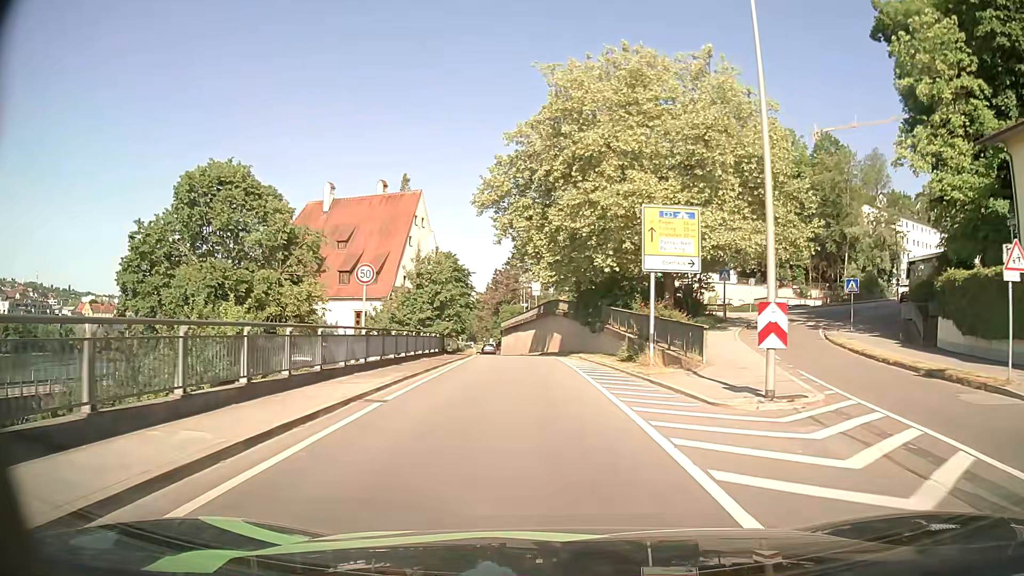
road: primary_link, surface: asphalt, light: Day
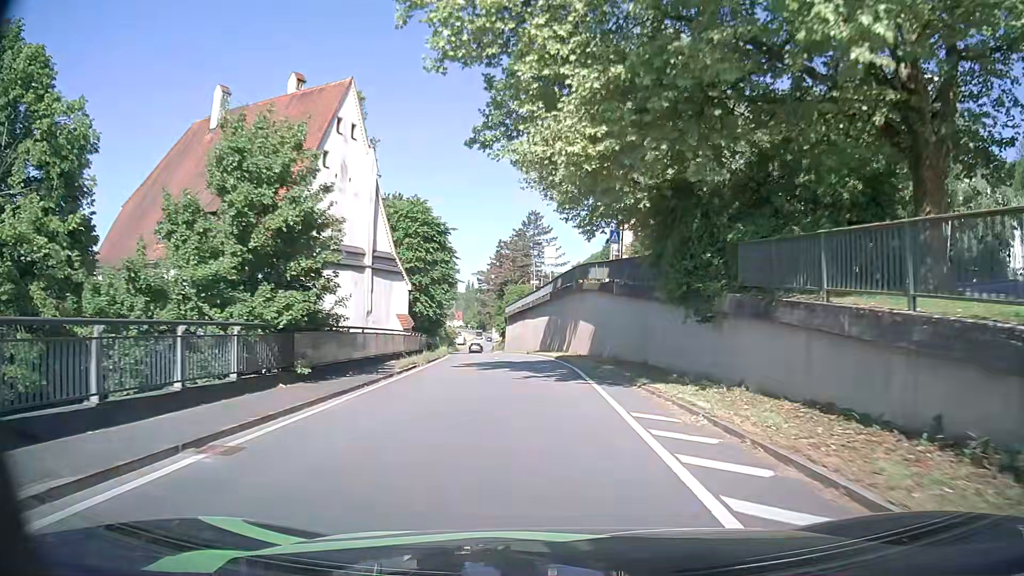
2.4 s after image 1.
(-0.2, +26.4) m; -1°
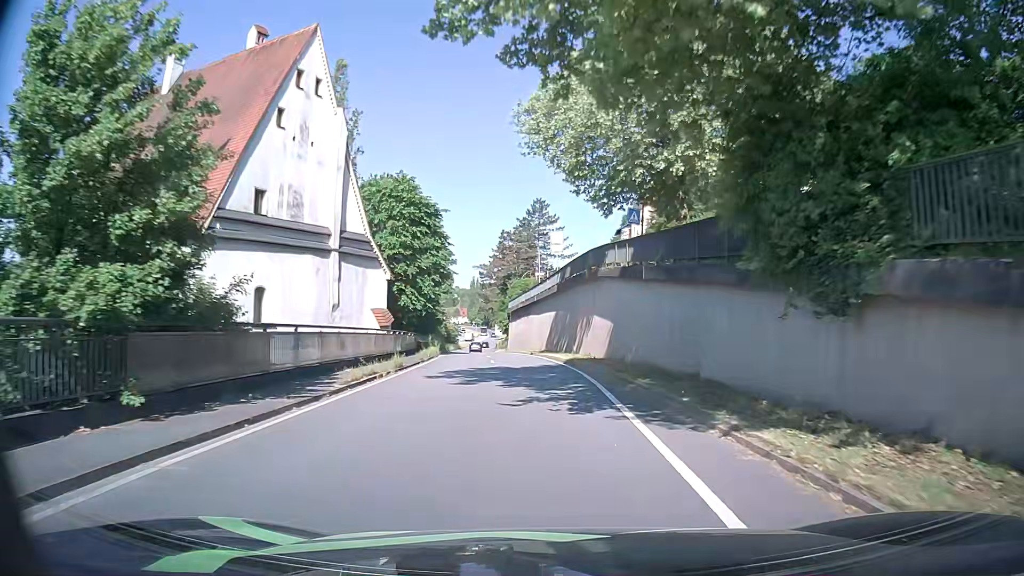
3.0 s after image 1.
(0.0, +6.7) m; -1°
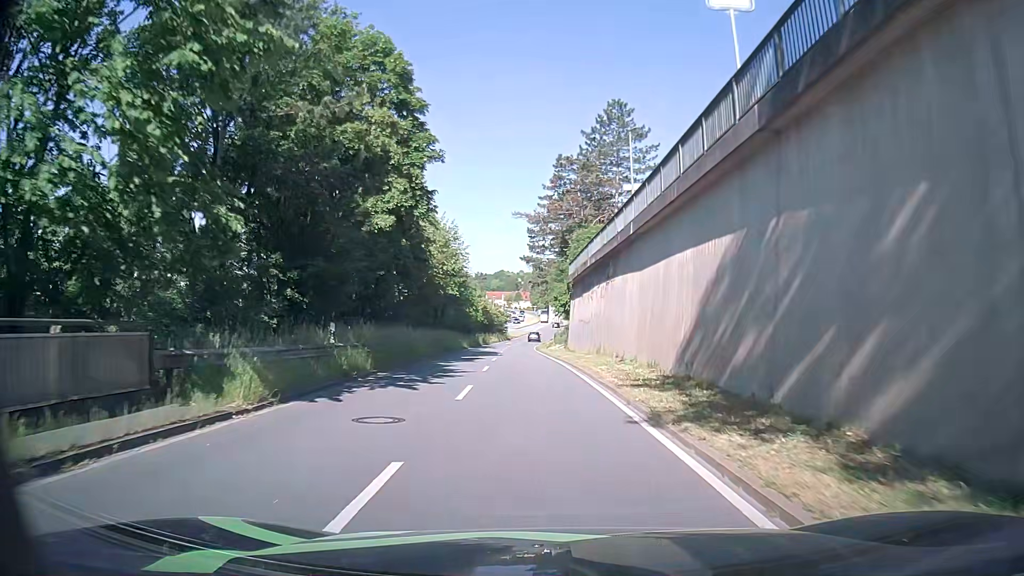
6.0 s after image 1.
(-1.2, +35.3) m; -5°
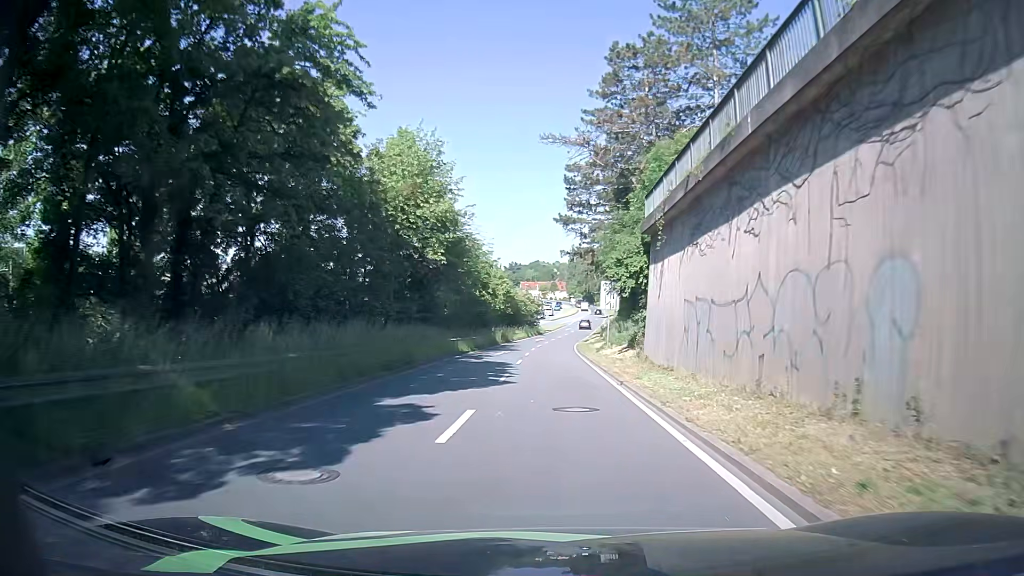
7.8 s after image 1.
(-0.7, +22.8) m; -3°
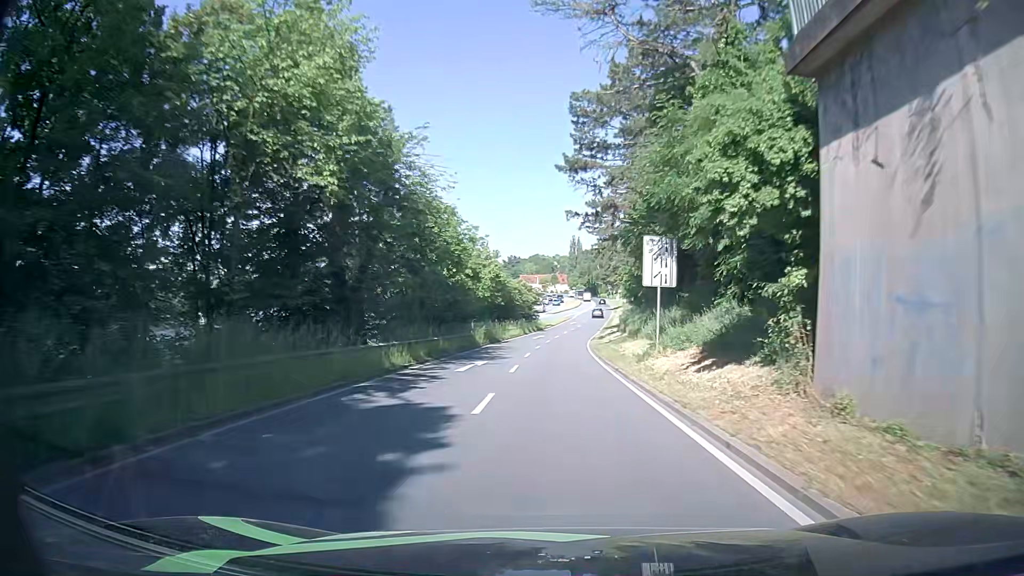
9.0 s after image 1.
(0.0, +16.2) m; +1°
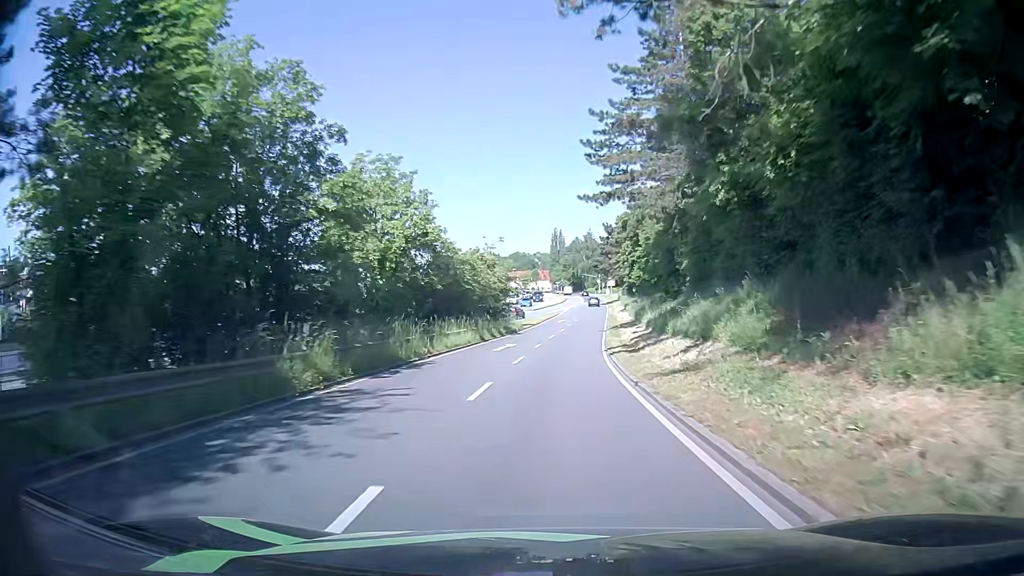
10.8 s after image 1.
(+0.1, +25.6) m; +1°
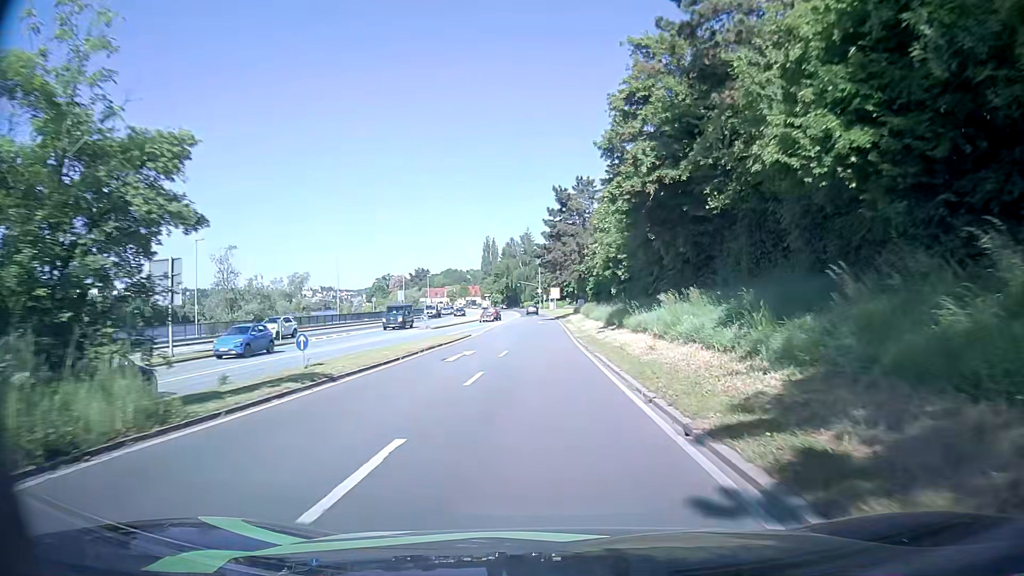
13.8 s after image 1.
(+1.8, +42.7) m; +6°
(0, +10) (0, +20) (0, +30) (0, +40) (0, +50) (0, +60) (0, +70) (-1, +80) (-1, +90) (-2, +100) m
